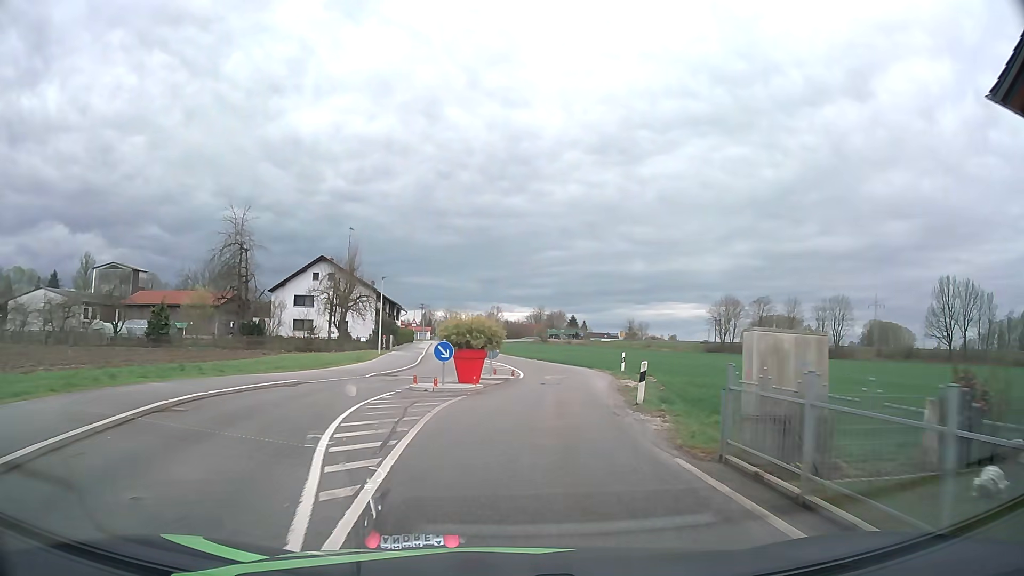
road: unclassified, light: Day
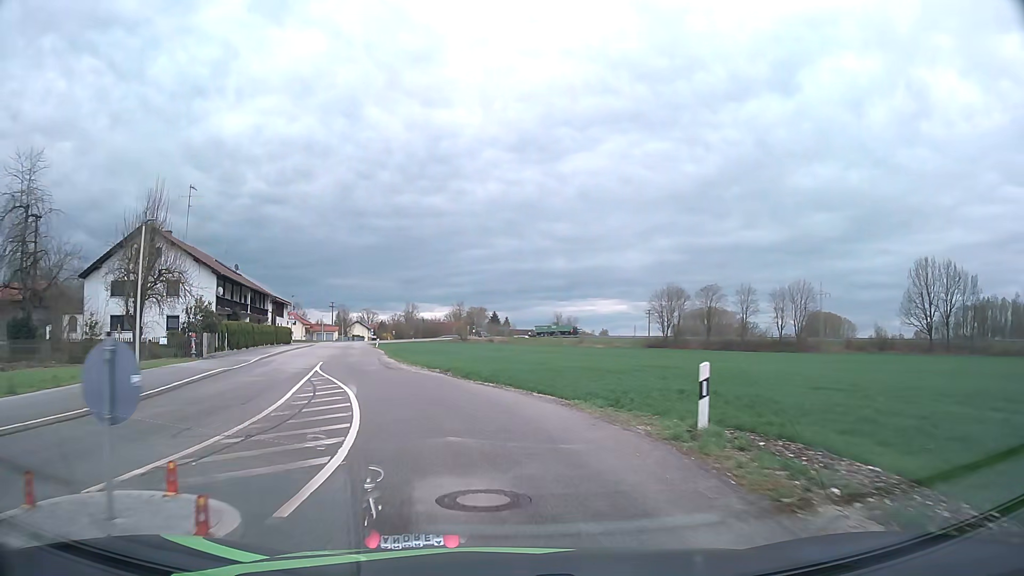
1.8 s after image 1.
(+1.5, +22.2) m; +7°
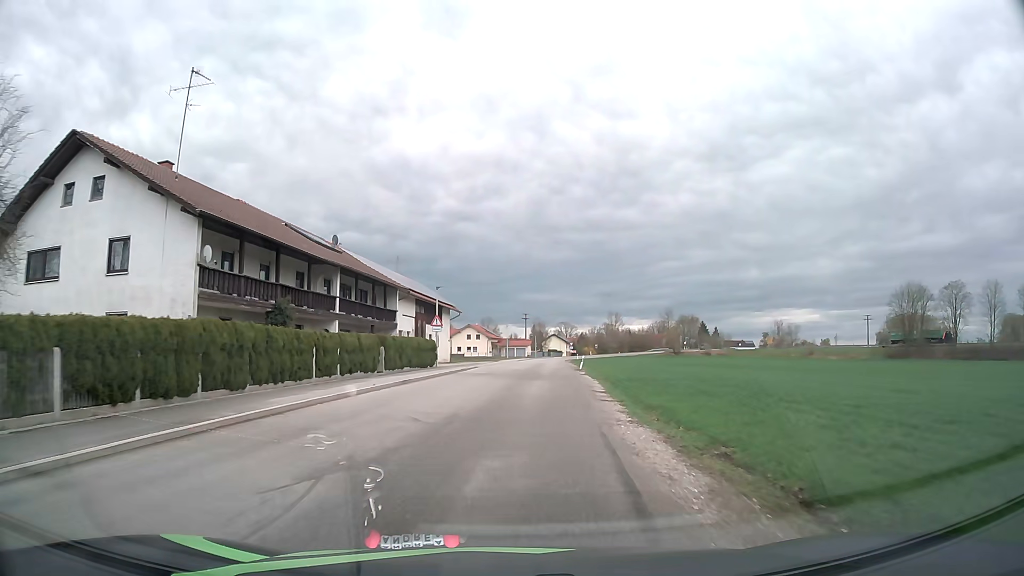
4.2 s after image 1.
(-5.6, +28.8) m; -17°
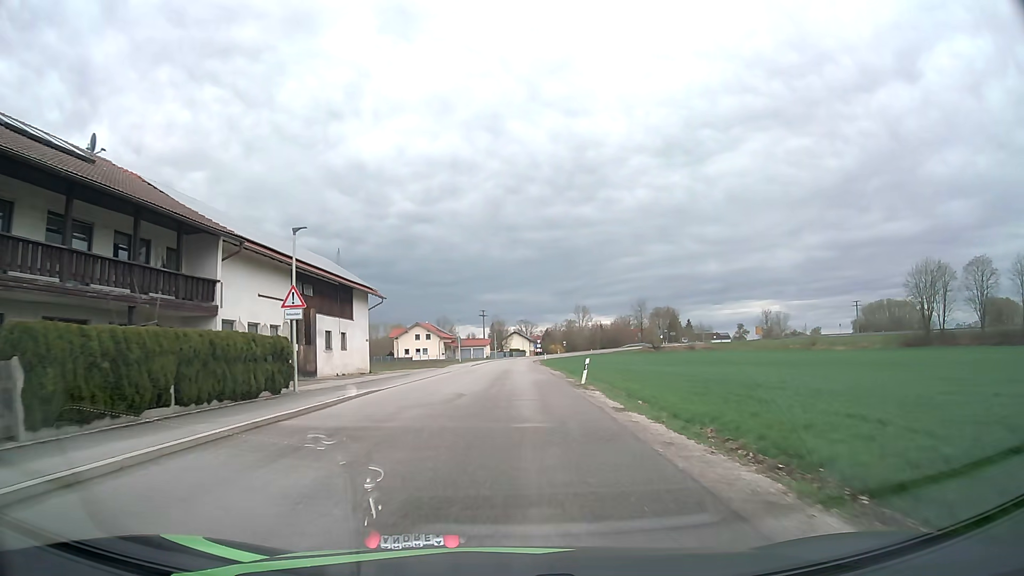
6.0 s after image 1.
(+0.7, +23.0) m; +3°
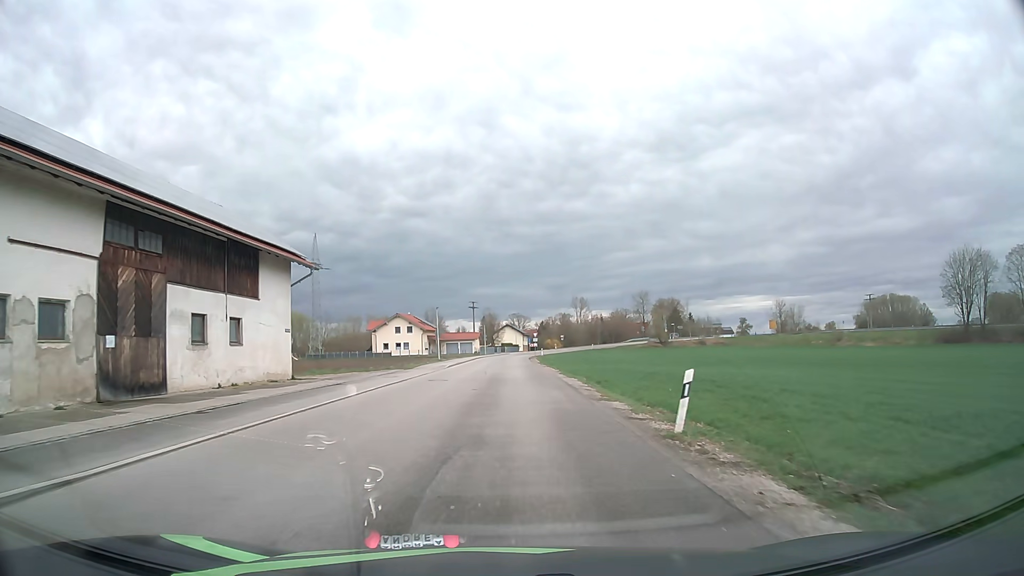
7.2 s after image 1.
(+0.1, +15.8) m; +1°
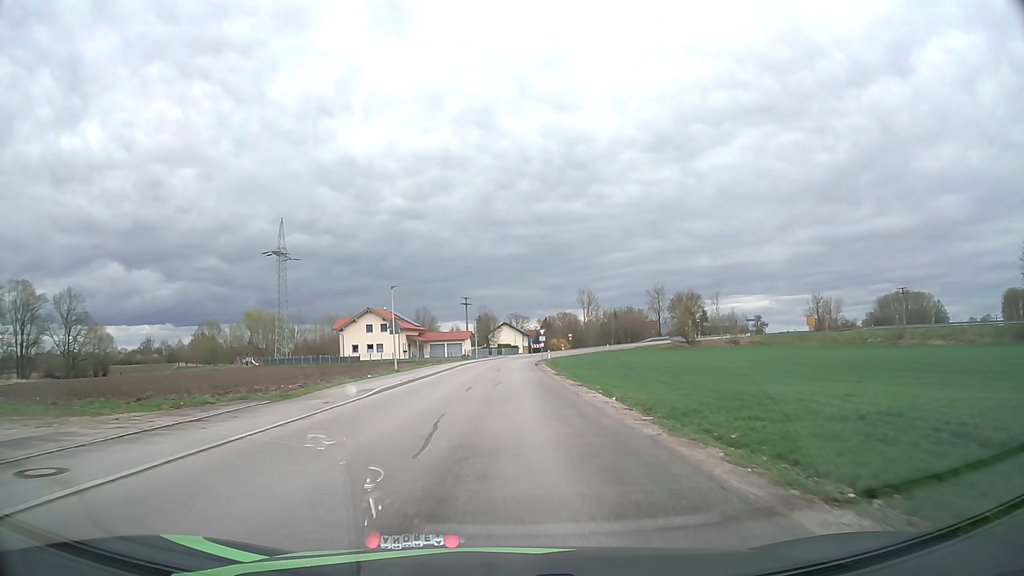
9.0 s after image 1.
(-0.1, +24.2) m; 0°
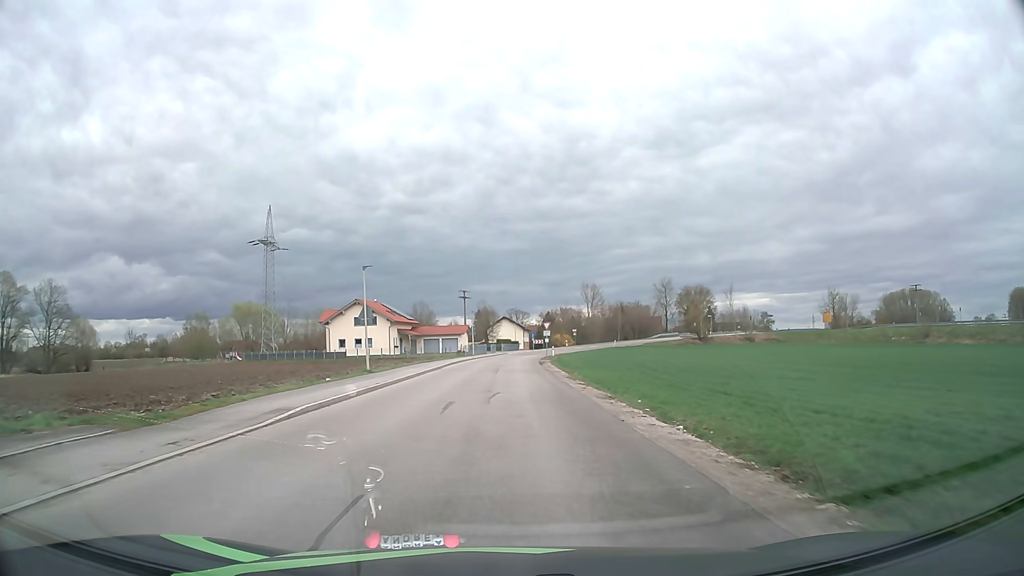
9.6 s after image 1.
(0.0, +8.2) m; 0°
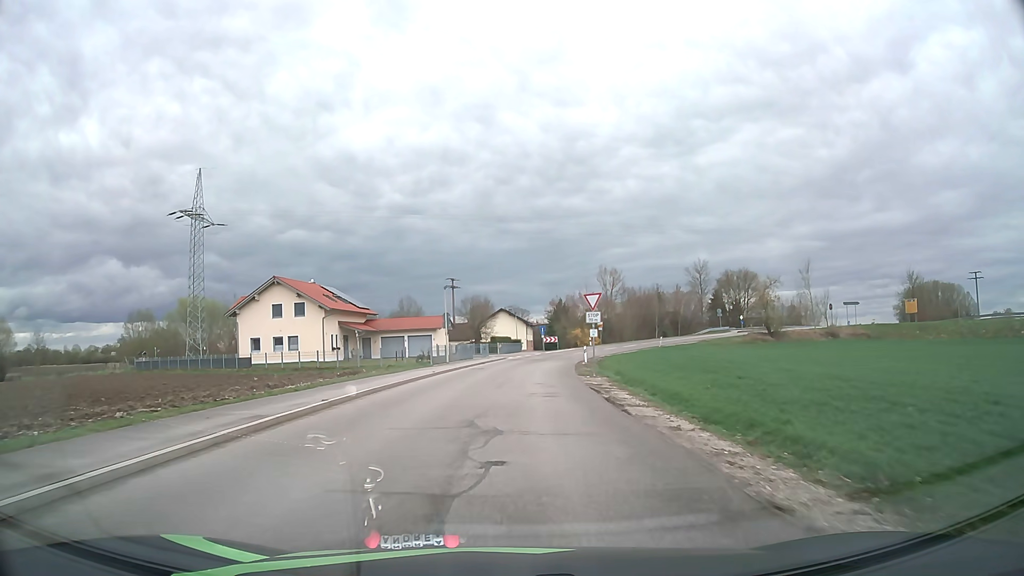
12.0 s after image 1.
(0.0, +33.4) m; 0°
(0, +10) (0, +20) (+1, +30) (+2, +40) (+4, +50) (+6, +59) (+11, +68) (+16, +77) (+24, +83) (+33, +87) m
